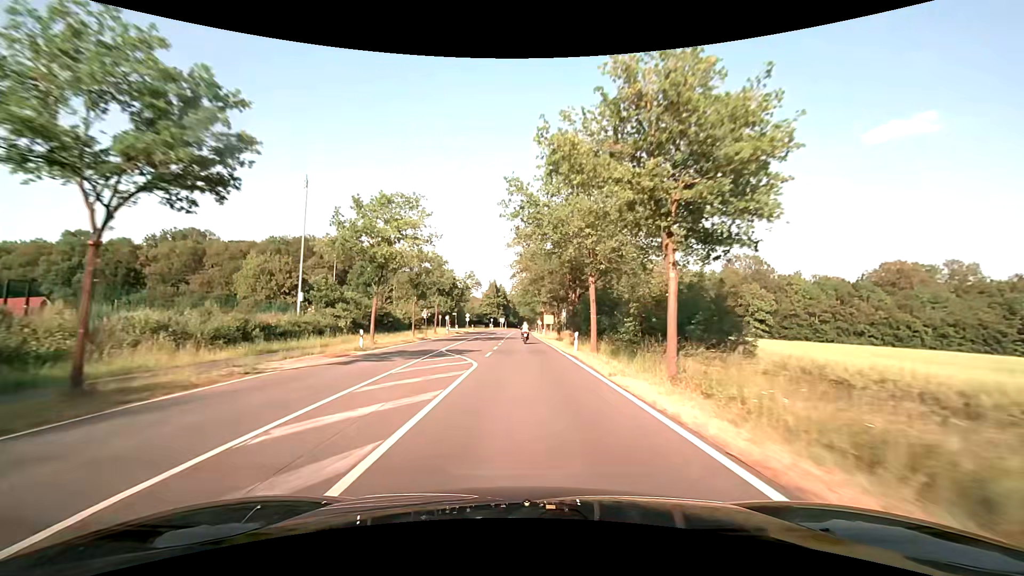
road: secondary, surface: asphalt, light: Day
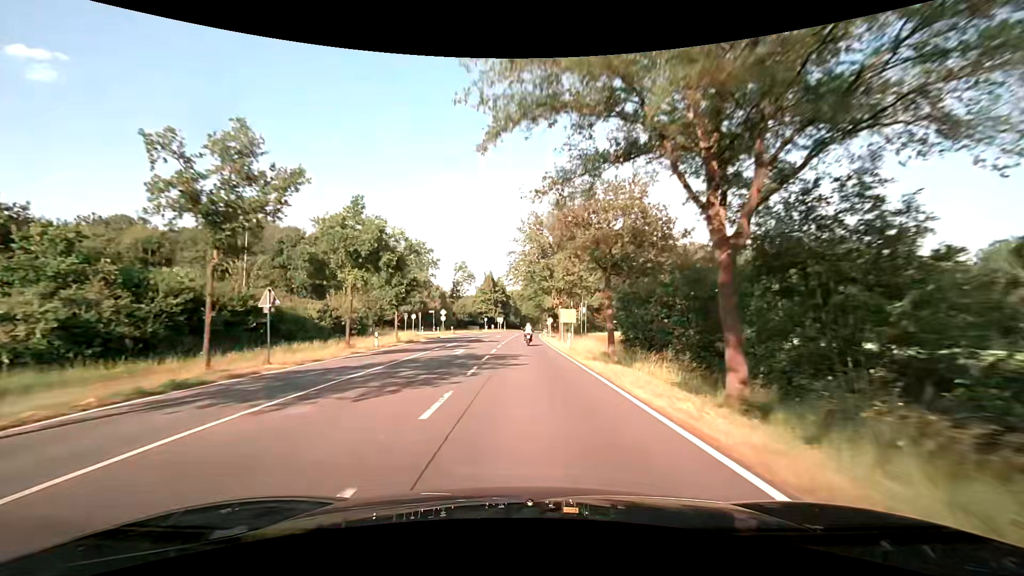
(-0.2, +32.4) m; -1°
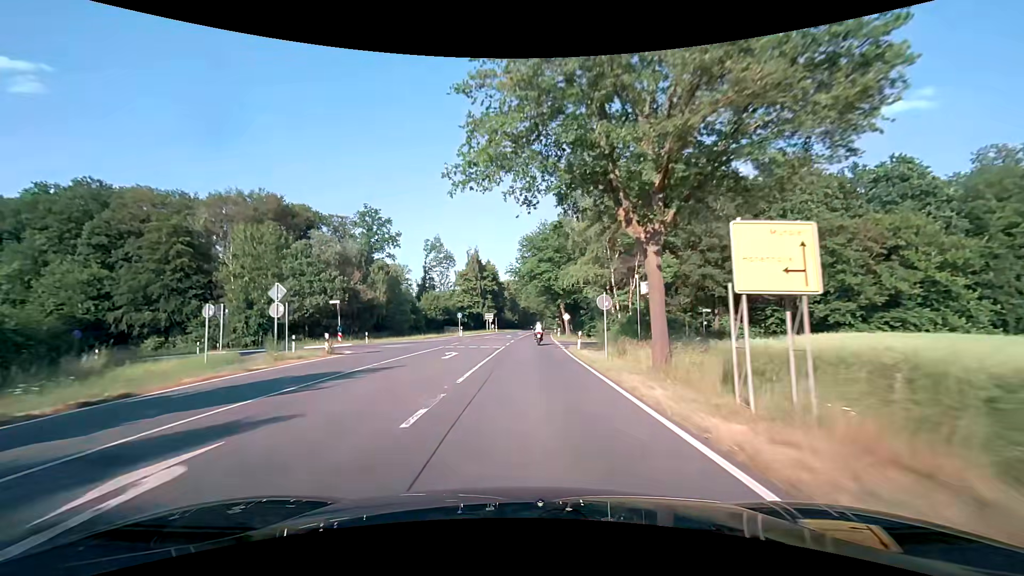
(+0.2, +43.2) m; 0°
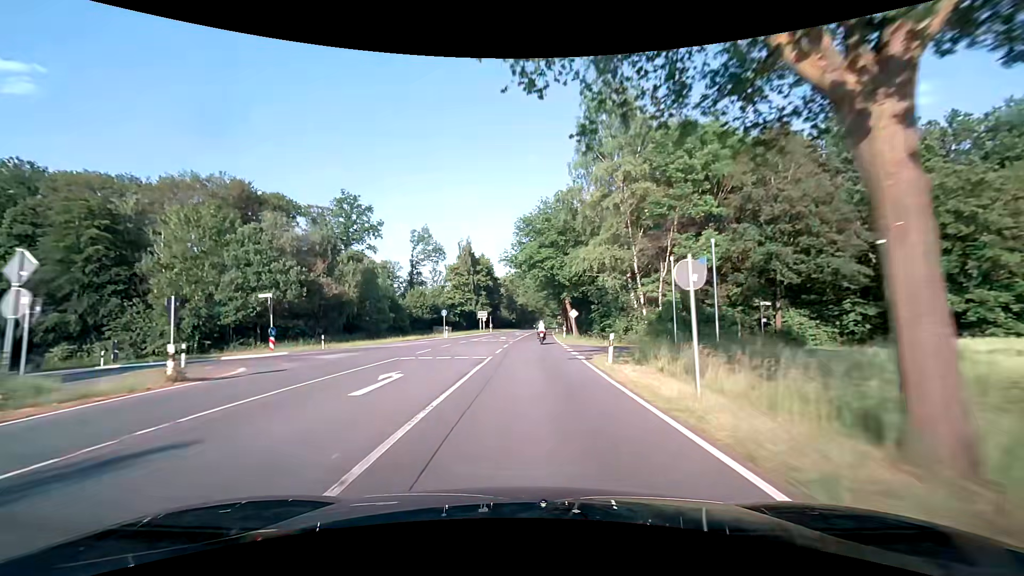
(0.0, +10.8) m; 0°
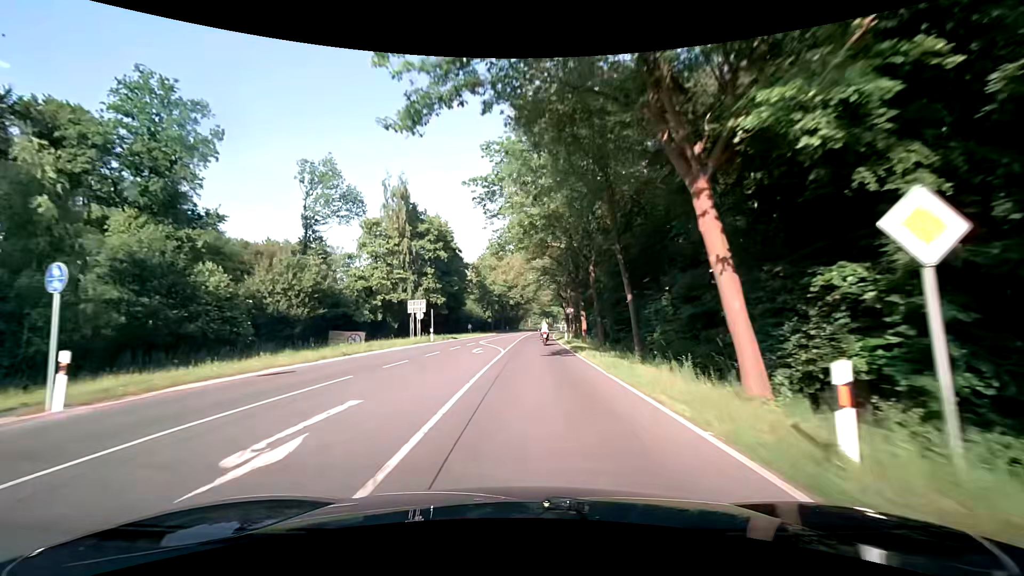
(+0.5, +43.3) m; +2°
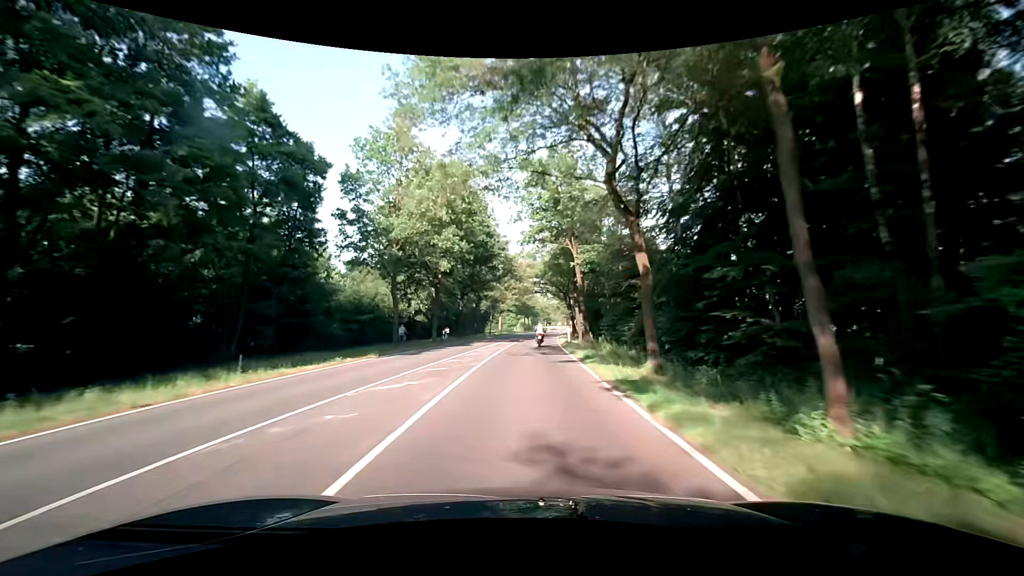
(+1.1, +54.1) m; +3°
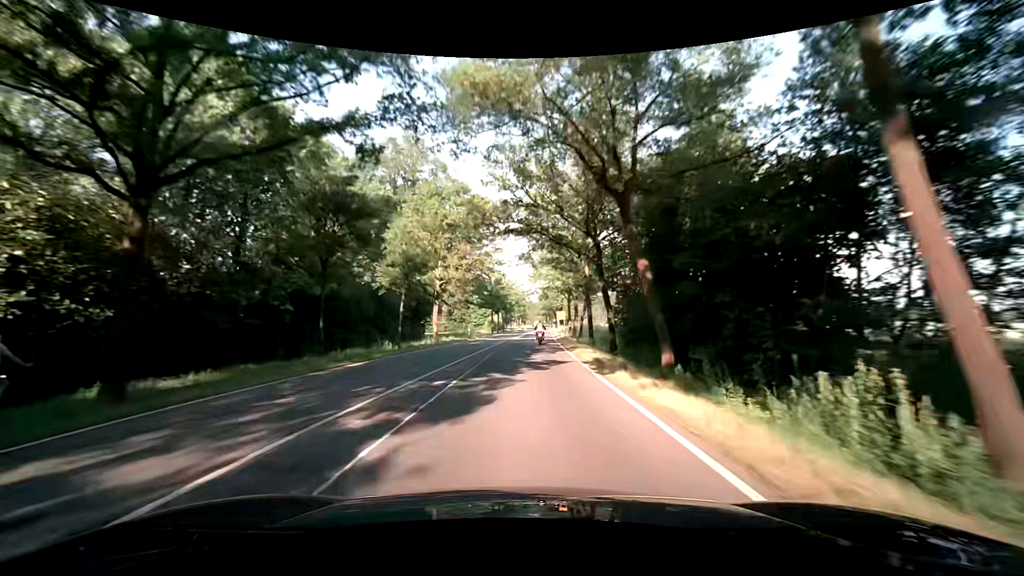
(+1.2, +43.2) m; +4°
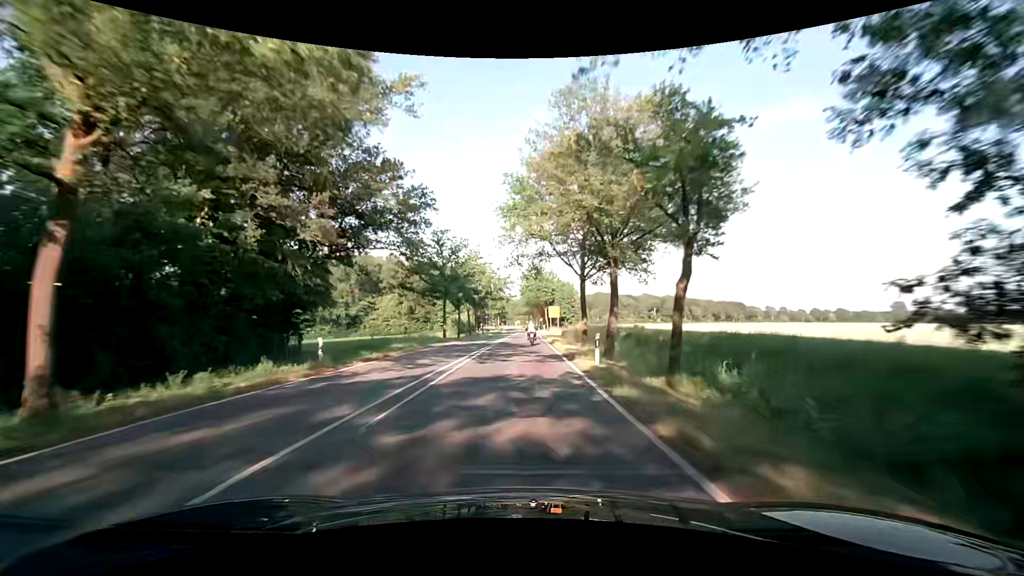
(+0.6, +32.4) m; +2°
(0, +10) (0, +20) (0, +30) (+1, +40) (+1, +50) (+1, +60) (+1, +70) (+1, +80) (+1, +90) (+2, +100) m
